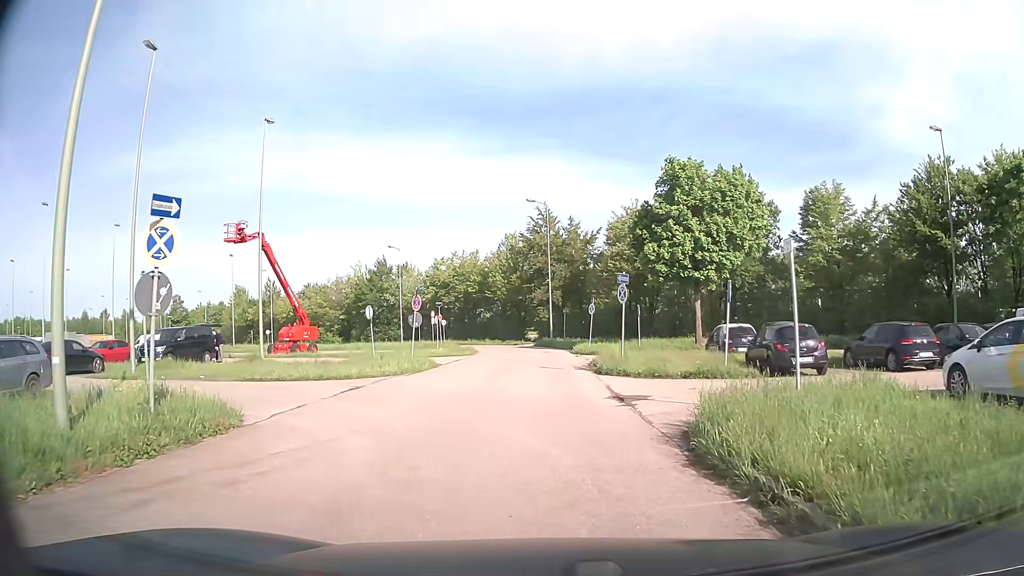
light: Day
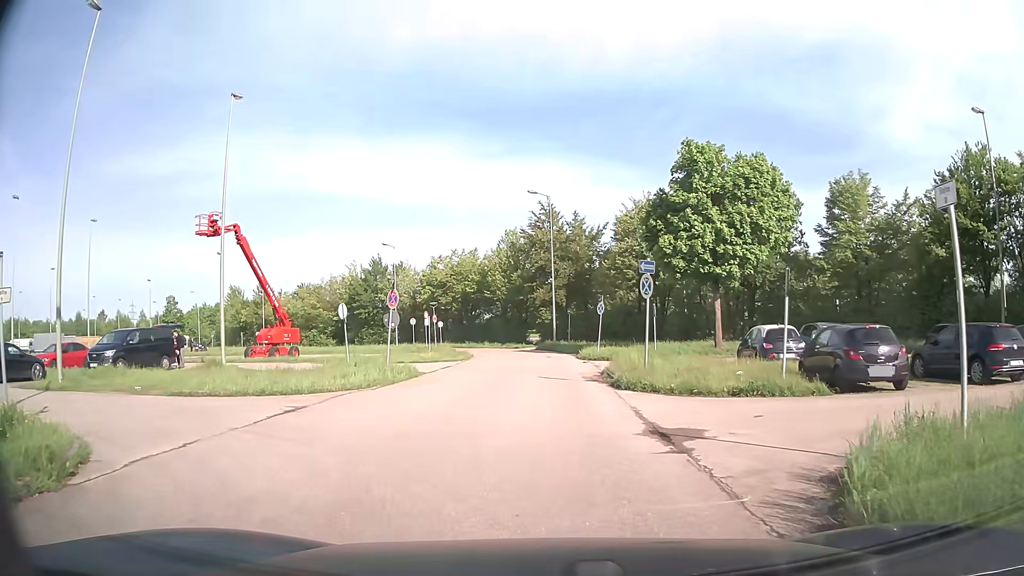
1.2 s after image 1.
(0.0, +4.4) m; -1°
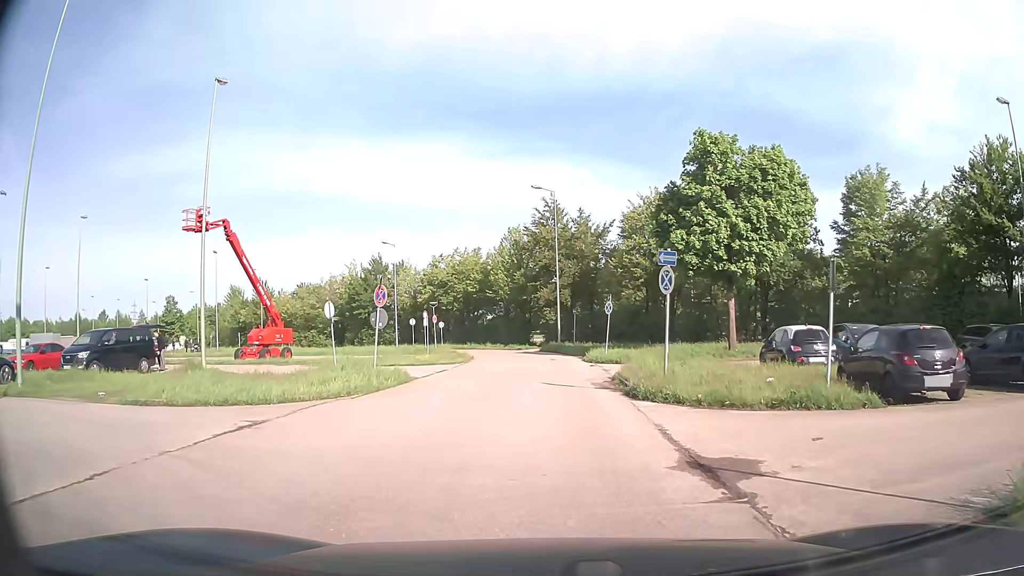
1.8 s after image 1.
(0.0, +2.2) m; 0°
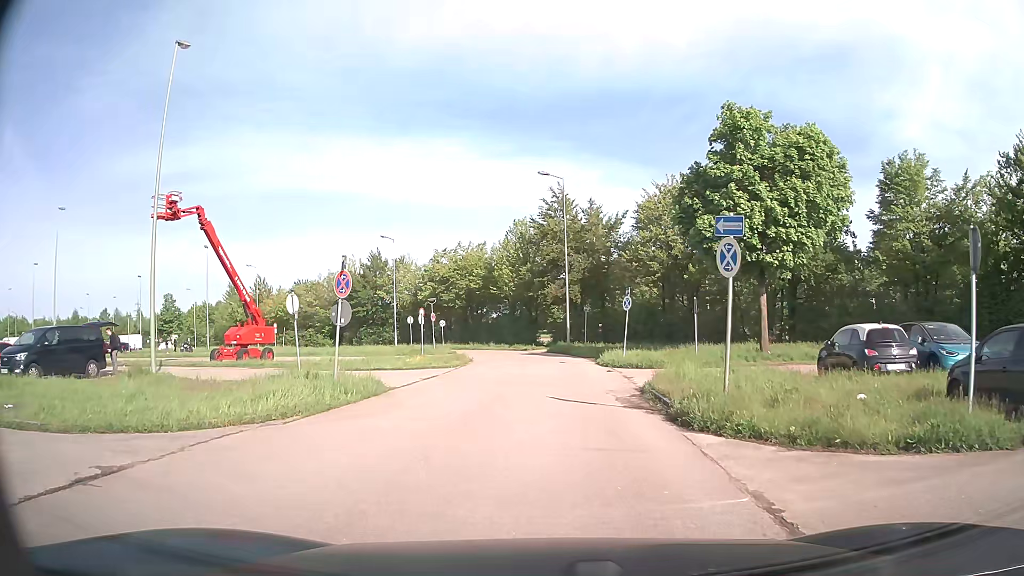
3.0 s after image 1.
(0.0, +4.3) m; -1°
